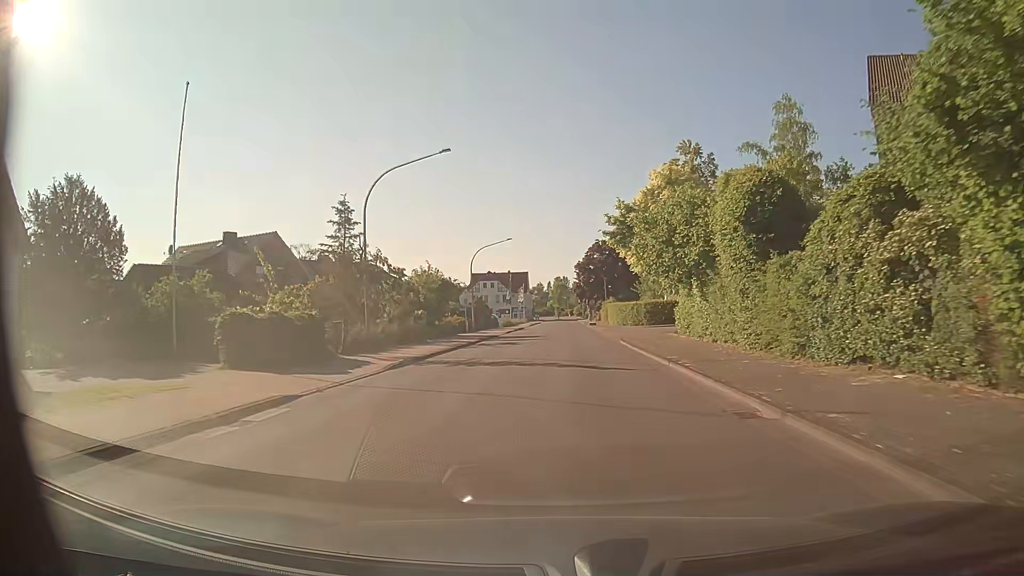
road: tertiary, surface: asphalt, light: Day
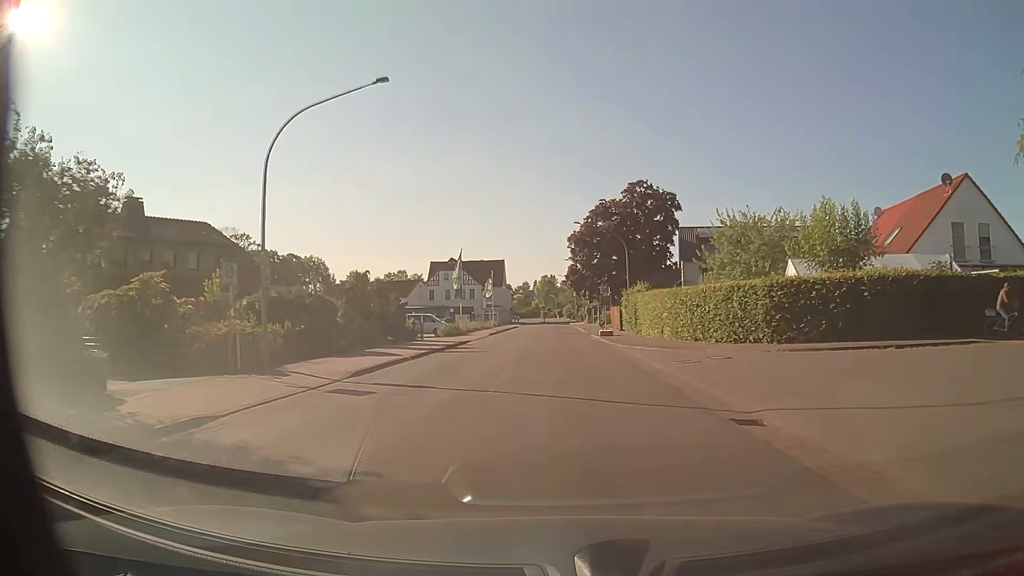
(+0.4, +40.2) m; +2°
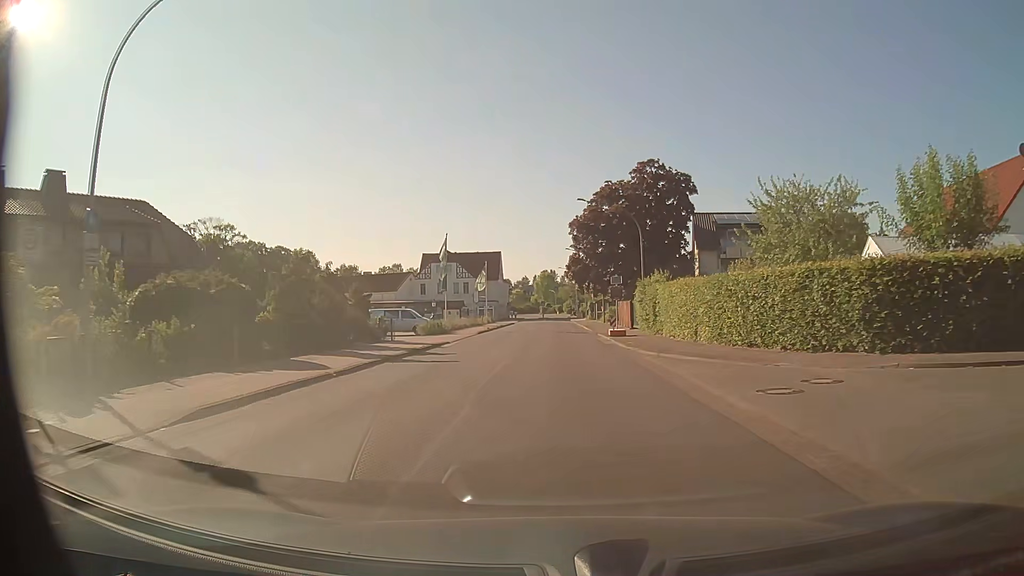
(-0.1, +8.0) m; -1°
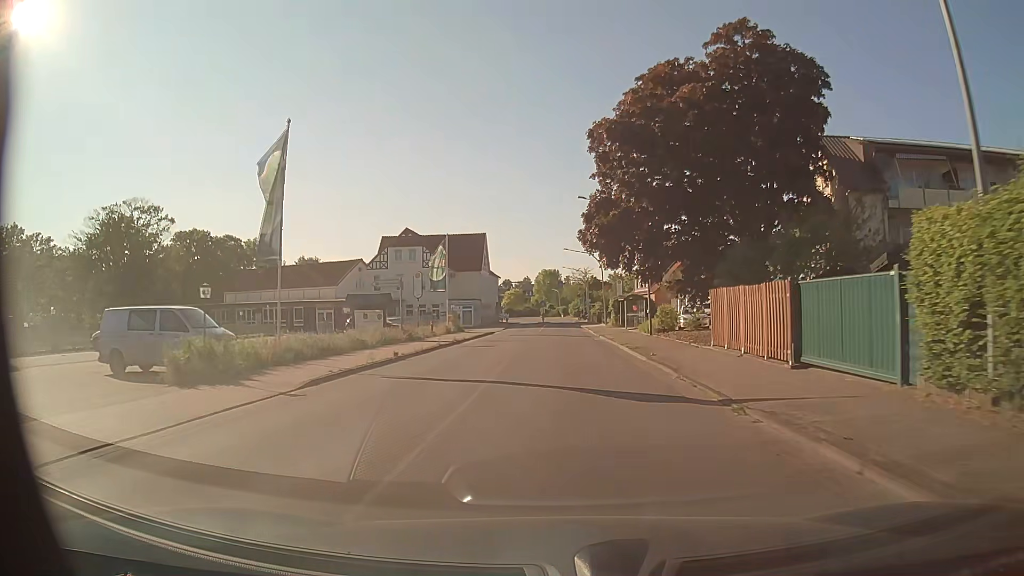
(+0.1, +31.8) m; 0°
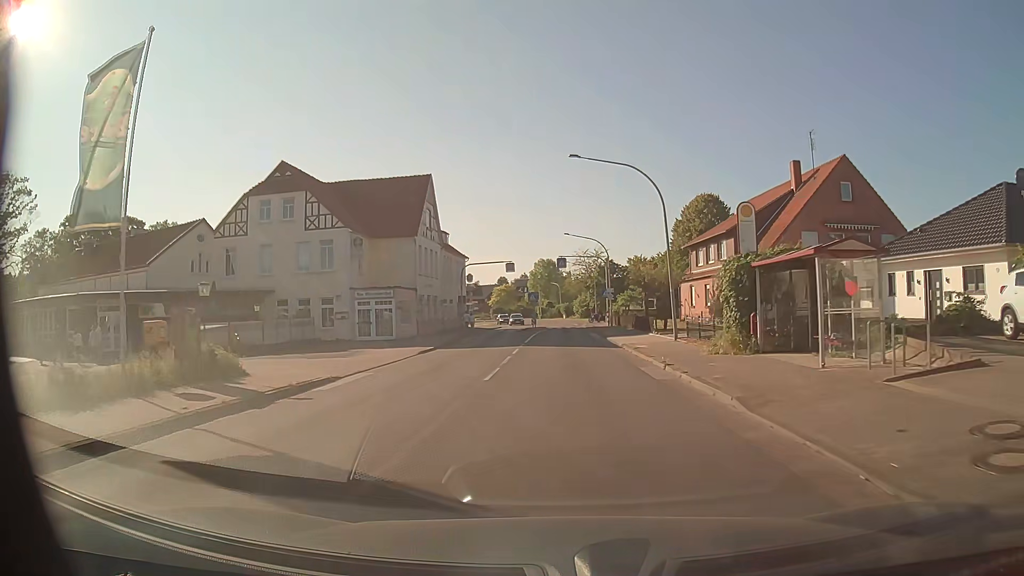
(-0.1, +39.2) m; 0°
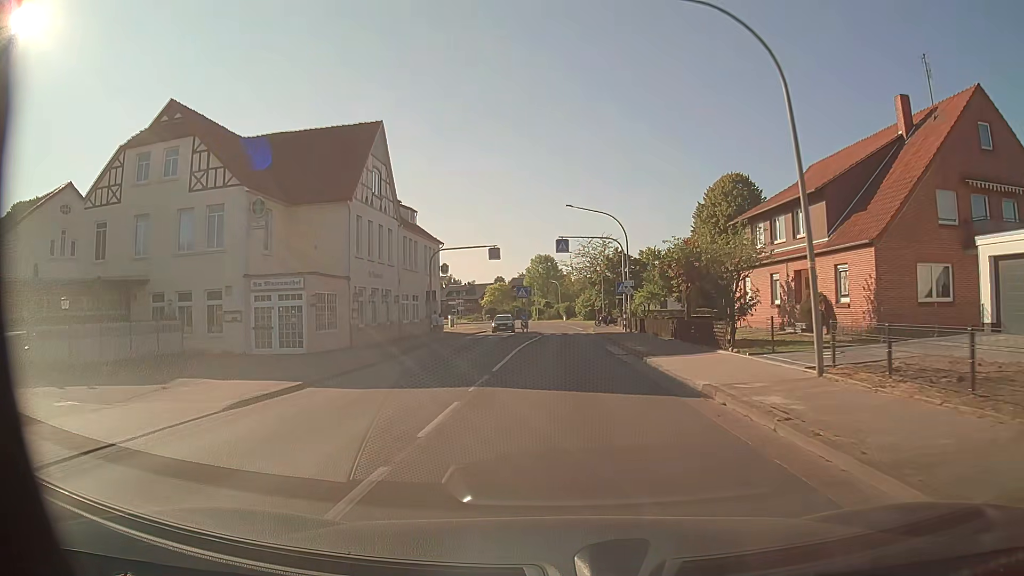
(+0.1, +15.2) m; 0°
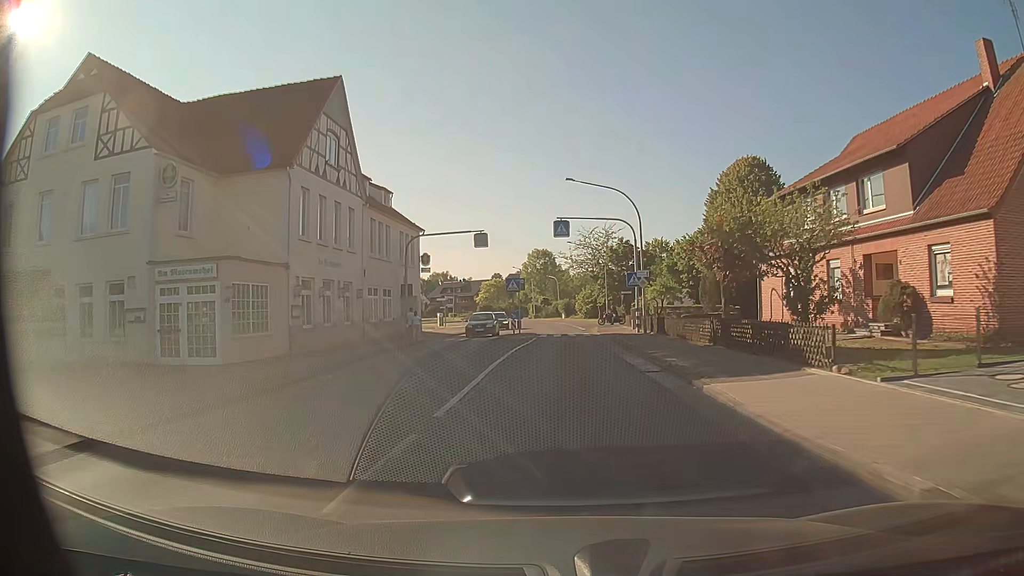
(0.0, +7.4) m; 0°
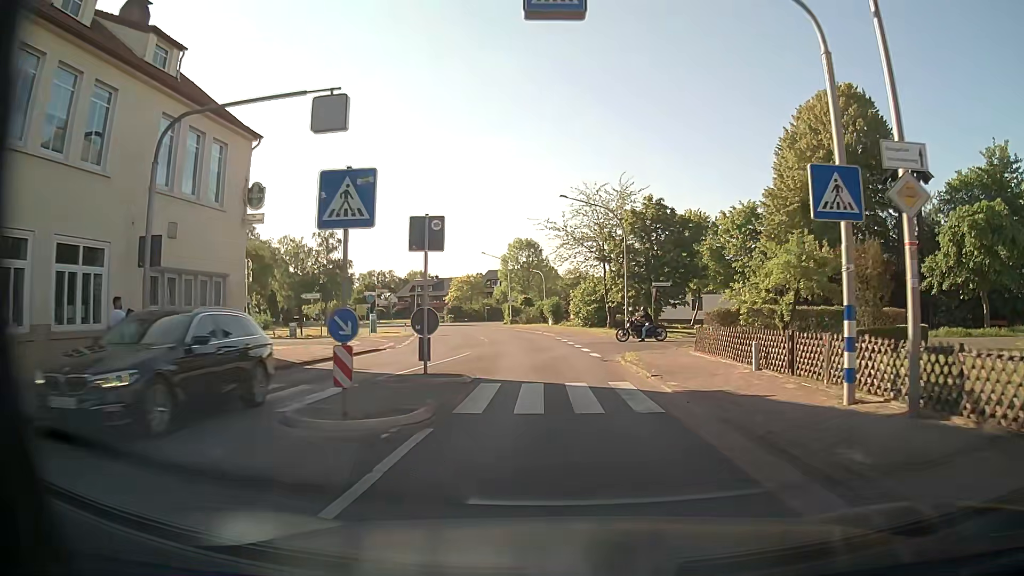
(+0.1, +26.4) m; +1°
(0, +10) (0, +20) (-1, +30) (-2, +40) (-4, +50) (-6, +59) (-9, +69) (-12, +79) (-16, +88) (-20, +97) m
